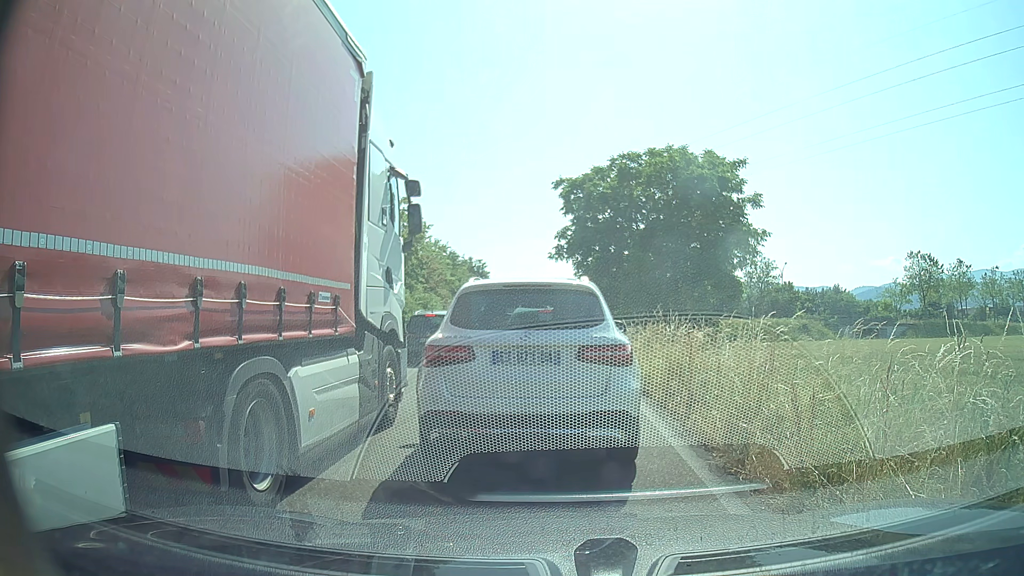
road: trunk_link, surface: asphalt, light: Day
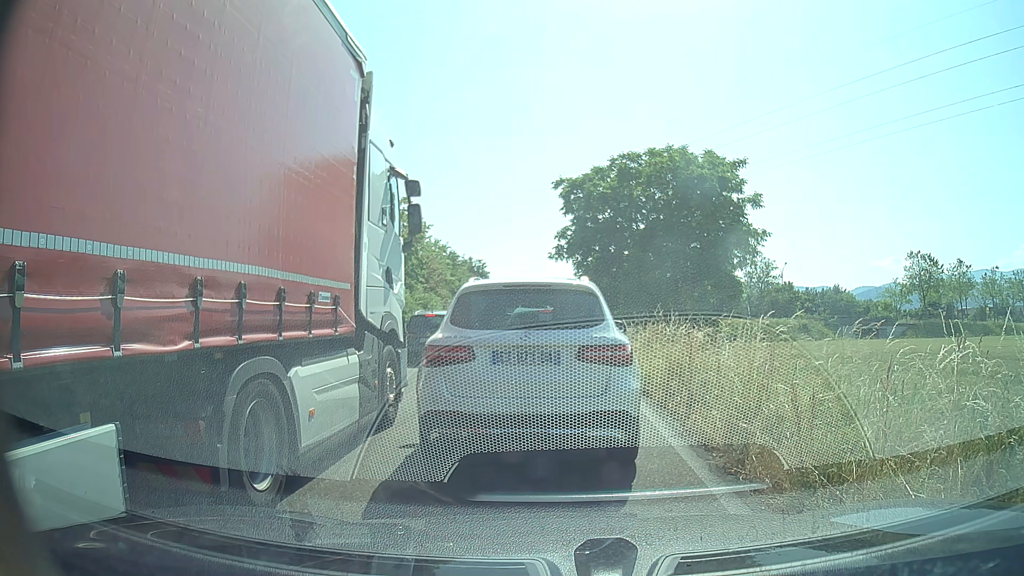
(0.0, 0.0) m; 0°
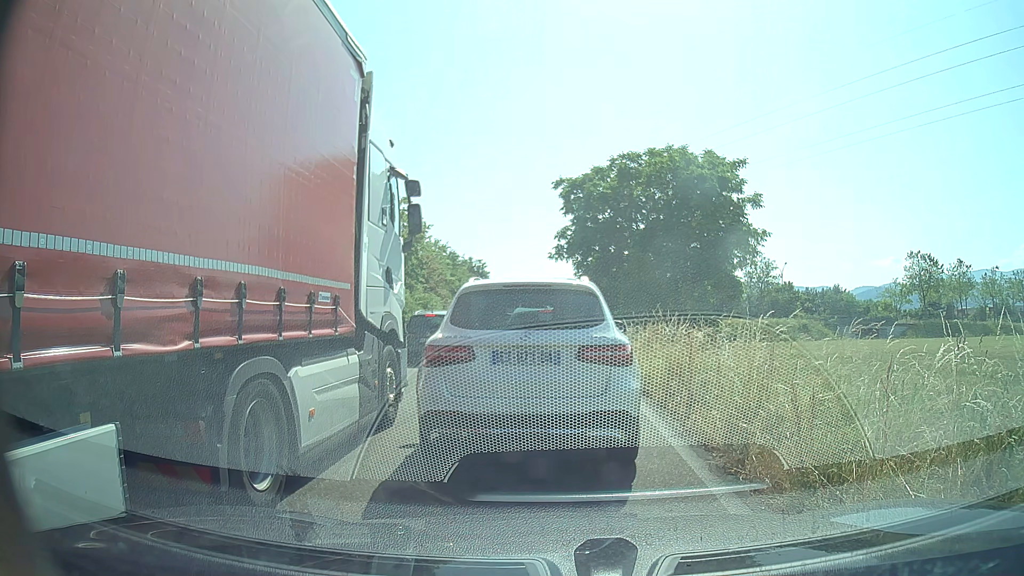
(0.0, 0.0) m; 0°
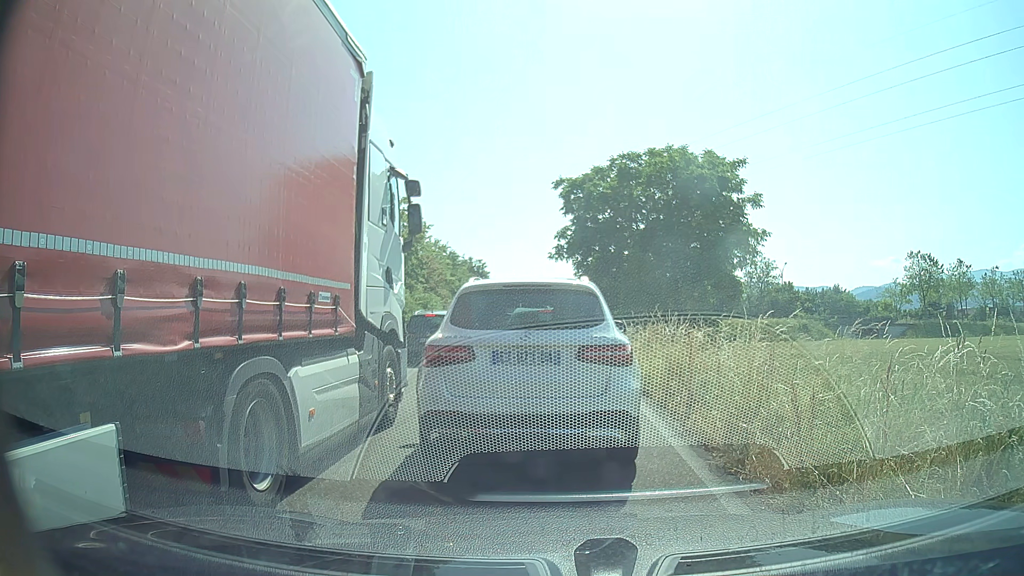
(0.0, 0.0) m; 0°
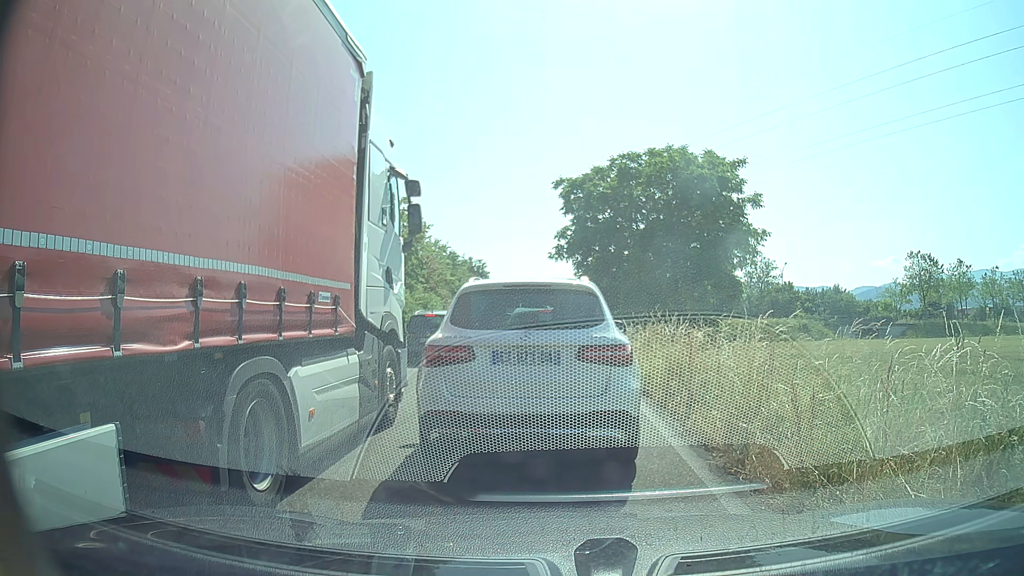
(0.0, 0.0) m; 0°
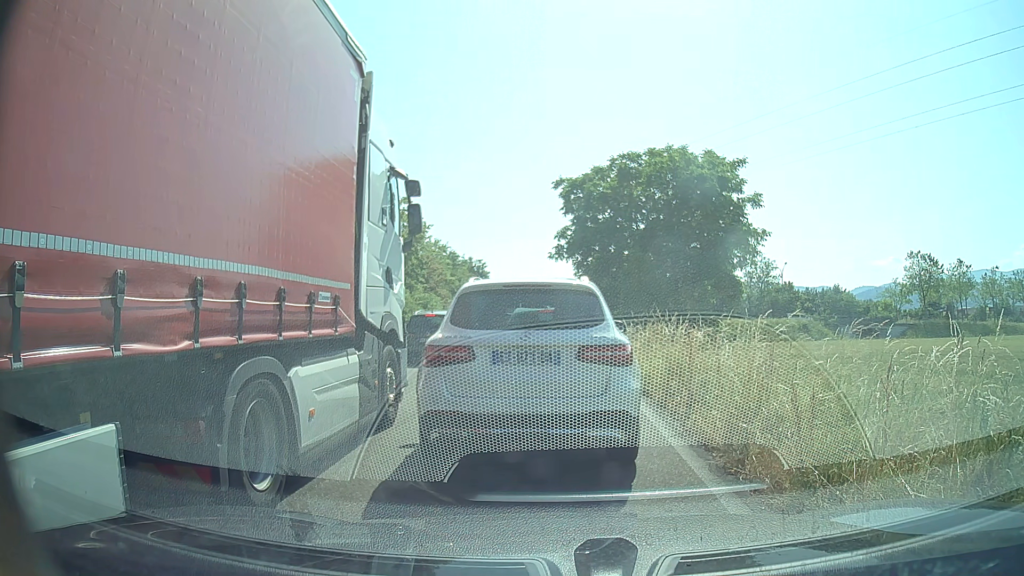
(0.0, 0.0) m; 0°
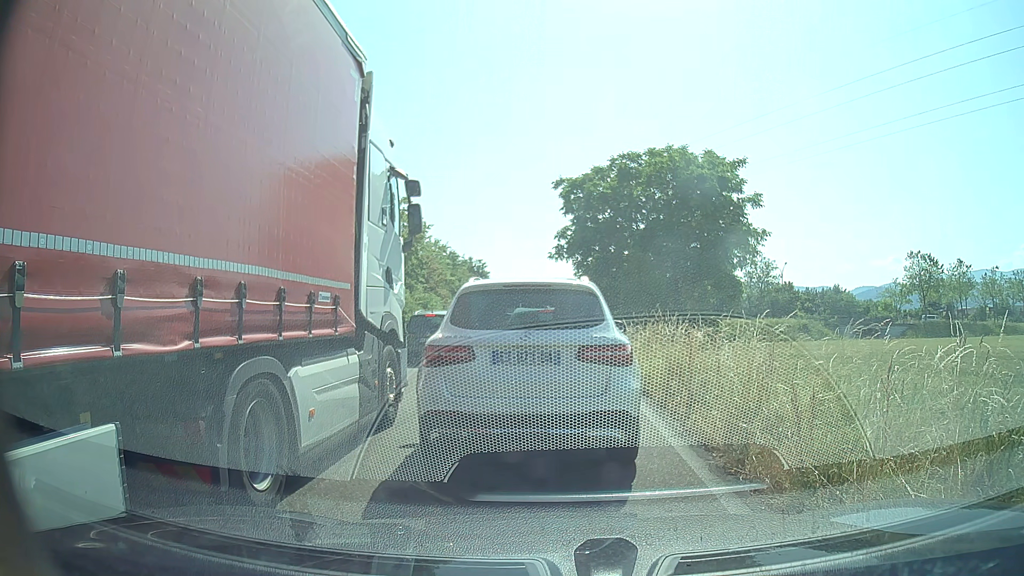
(0.0, 0.0) m; 0°
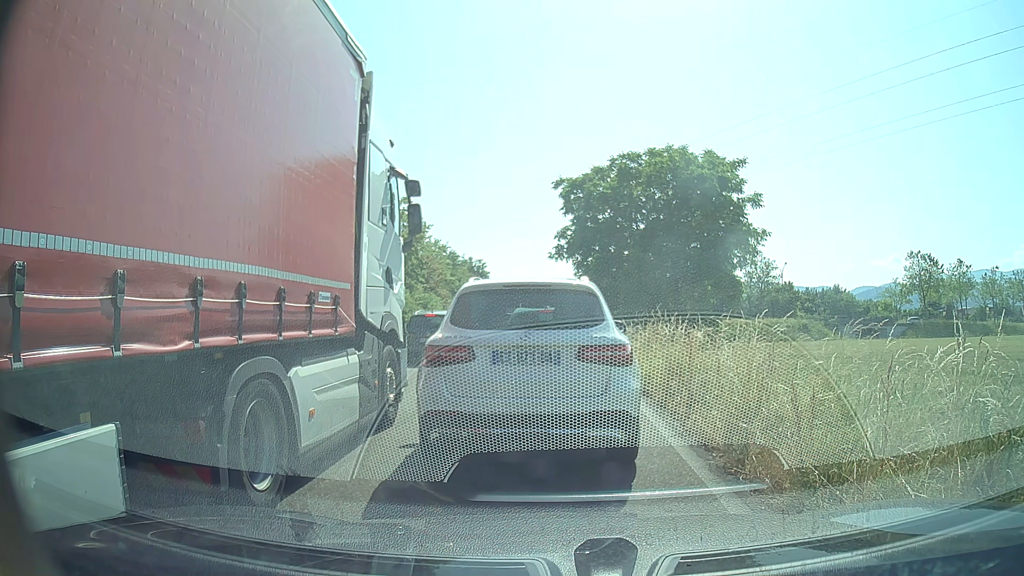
(0.0, 0.0) m; 0°
